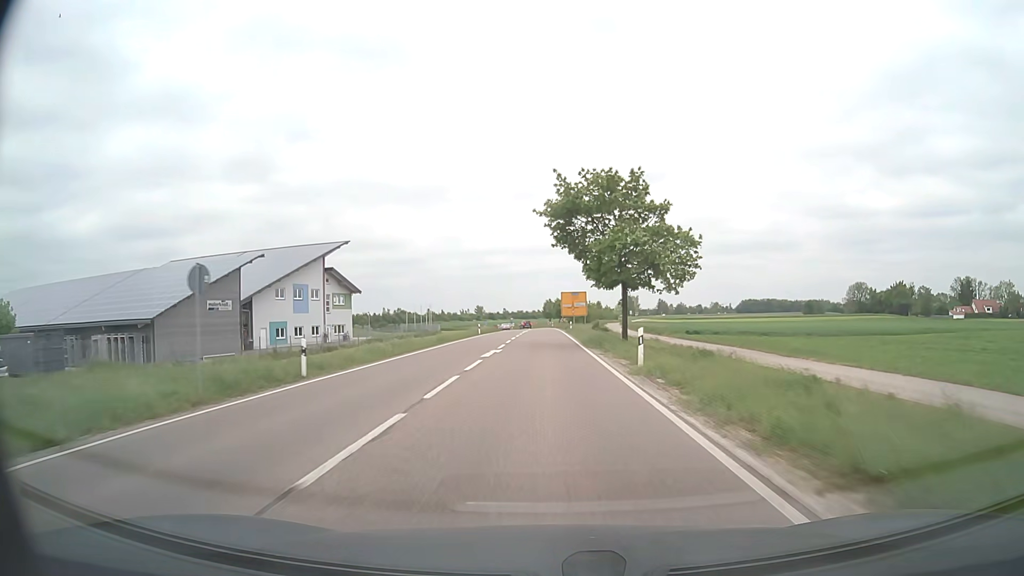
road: secondary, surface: asphalt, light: Day
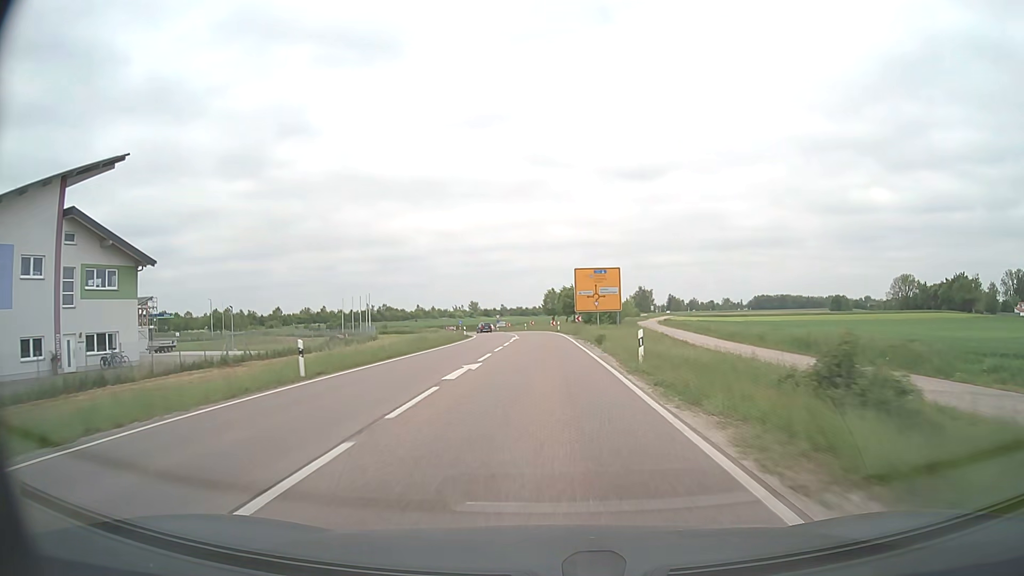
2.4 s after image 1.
(-0.1, +50.1) m; 0°
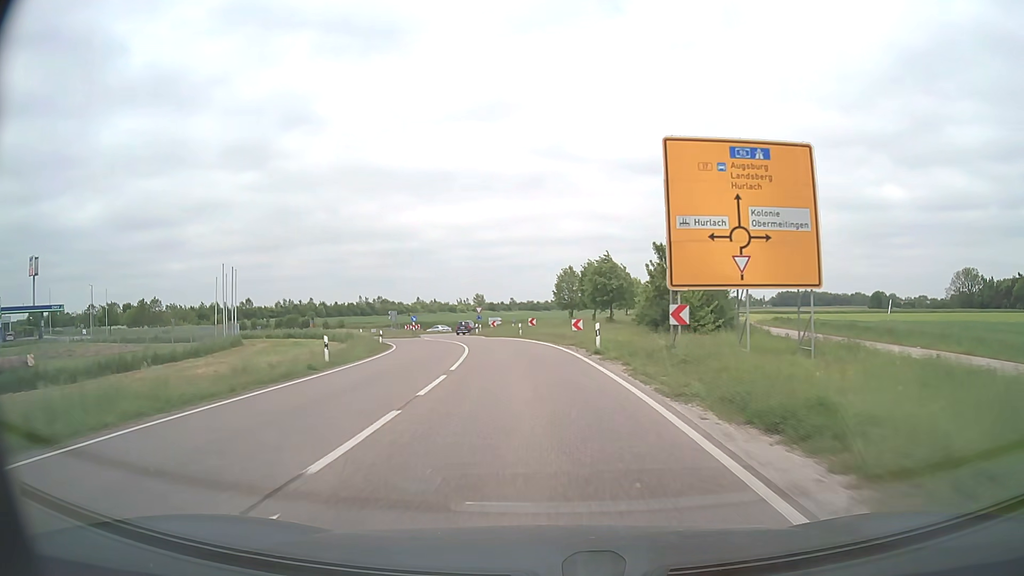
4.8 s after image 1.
(-0.1, +44.8) m; -1°
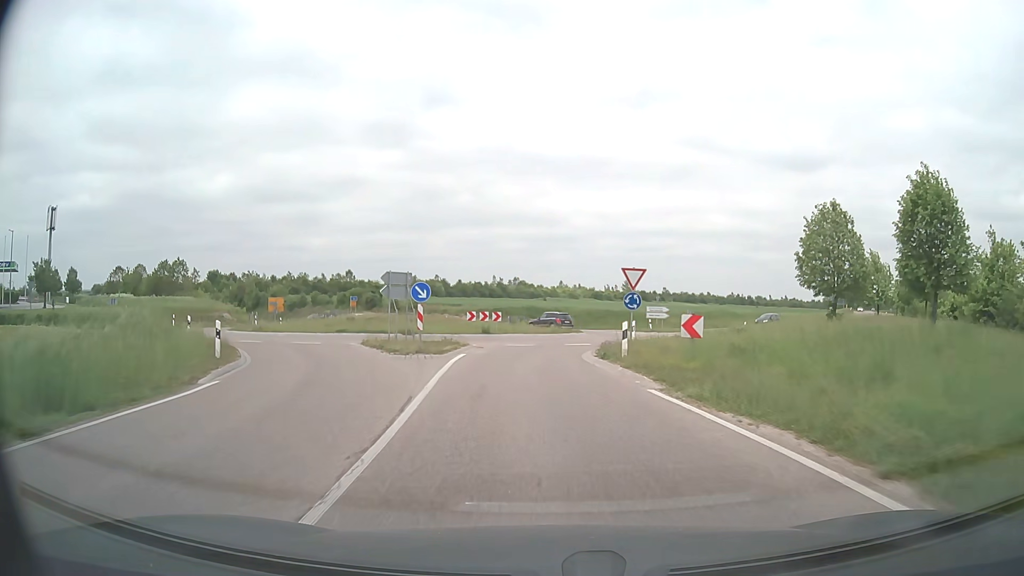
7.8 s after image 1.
(-4.2, +43.7) m; -12°
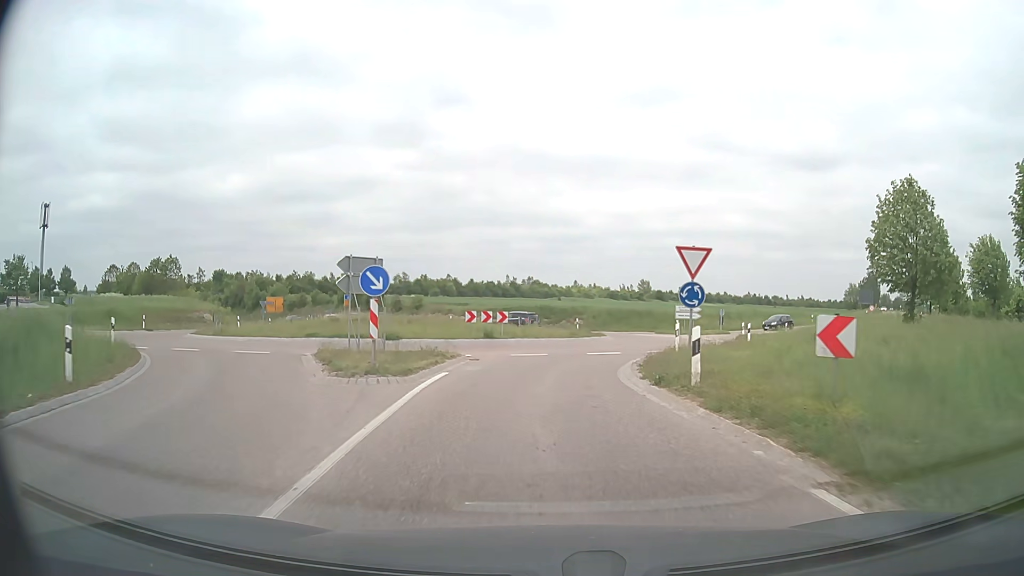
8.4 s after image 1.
(-0.1, +6.8) m; -1°
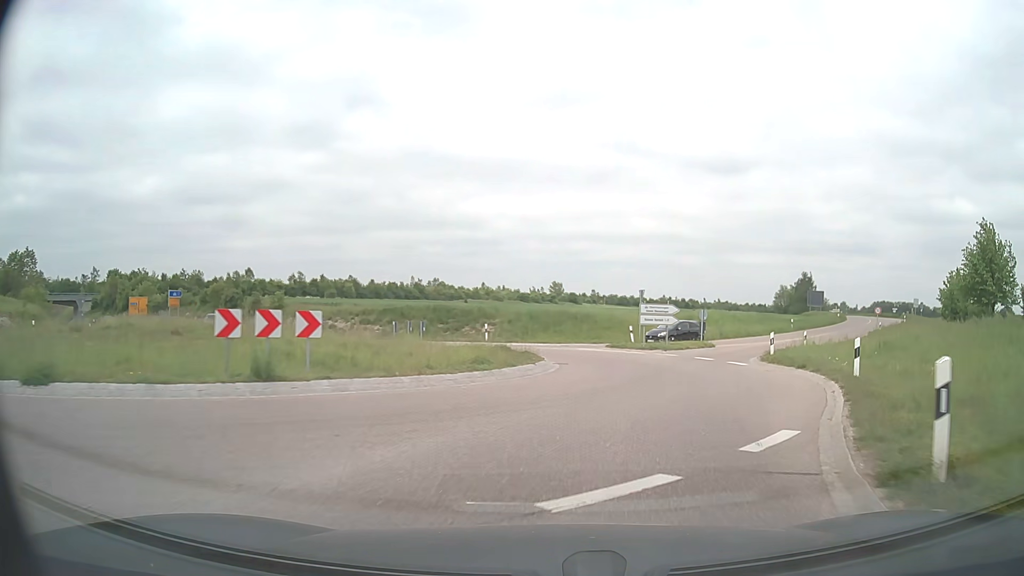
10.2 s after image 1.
(+0.6, +18.7) m; +8°
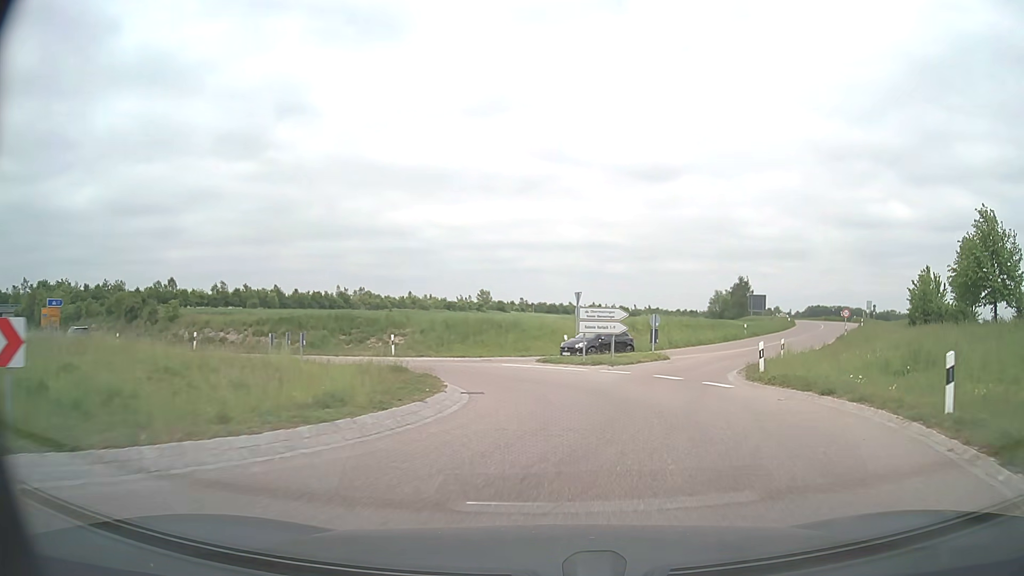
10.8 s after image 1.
(+0.4, +6.9) m; +7°
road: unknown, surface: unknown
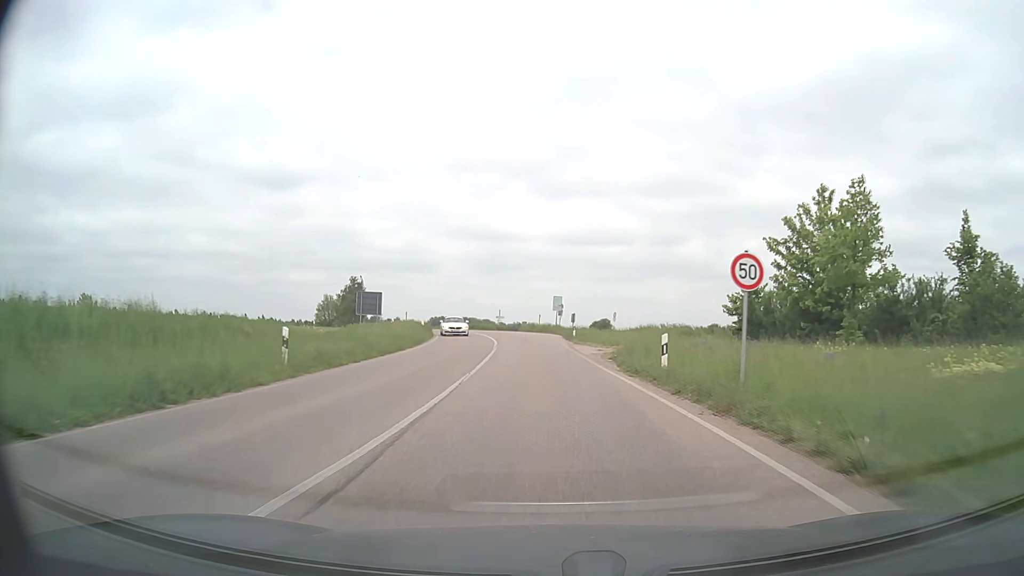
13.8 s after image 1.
(+12.4, +38.9) m; +31°
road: secondary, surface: asphalt
